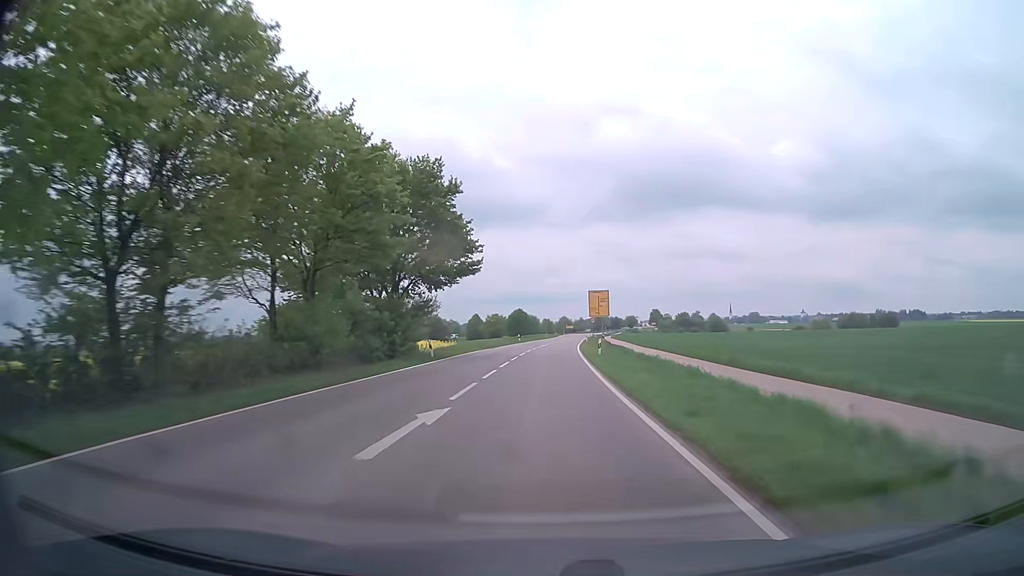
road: tertiary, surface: asphalt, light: Day
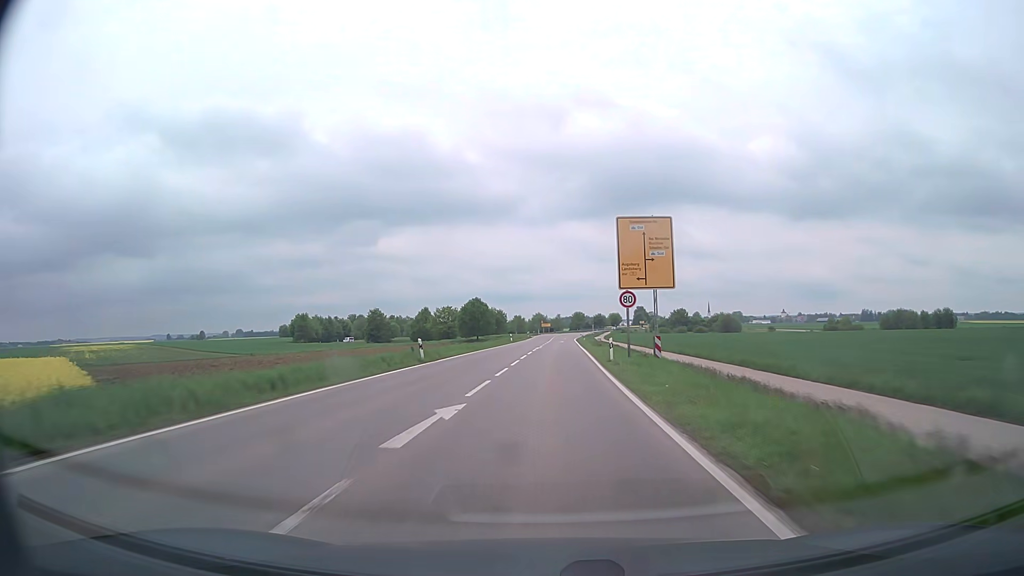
(+1.2, +53.6) m; +2°
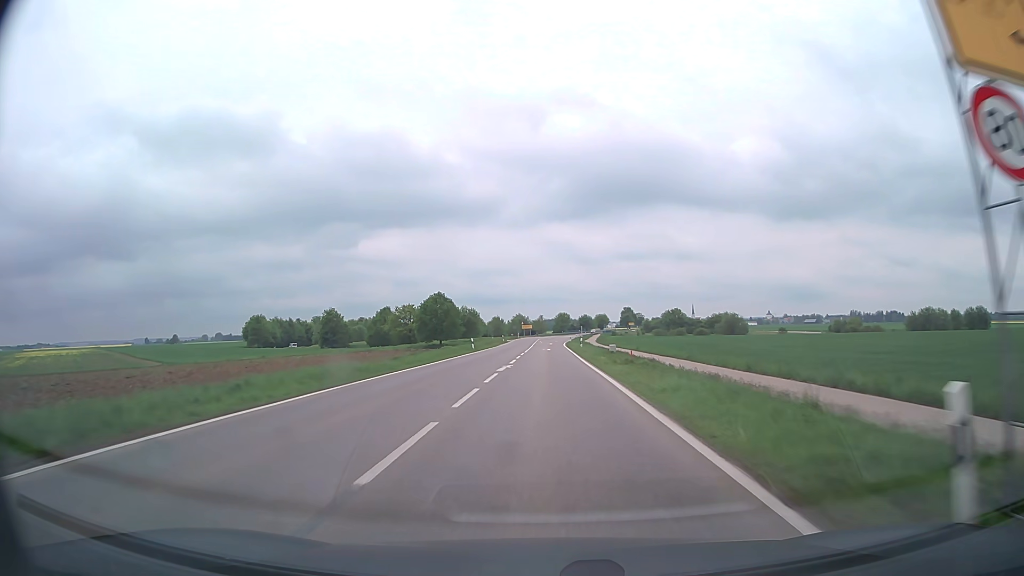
(+0.4, +26.0) m; +2°
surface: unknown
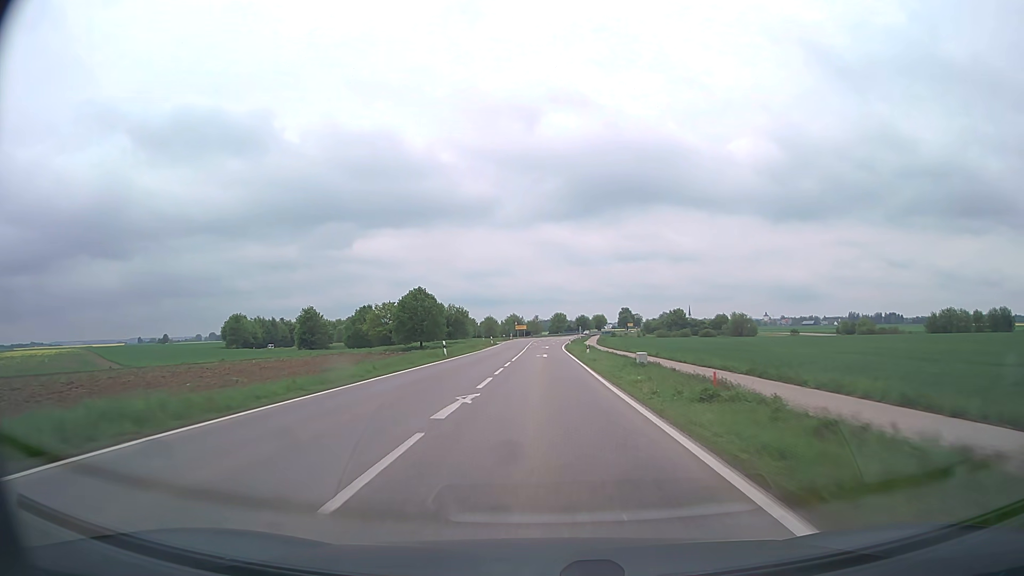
(0.0, +12.9) m; 0°
